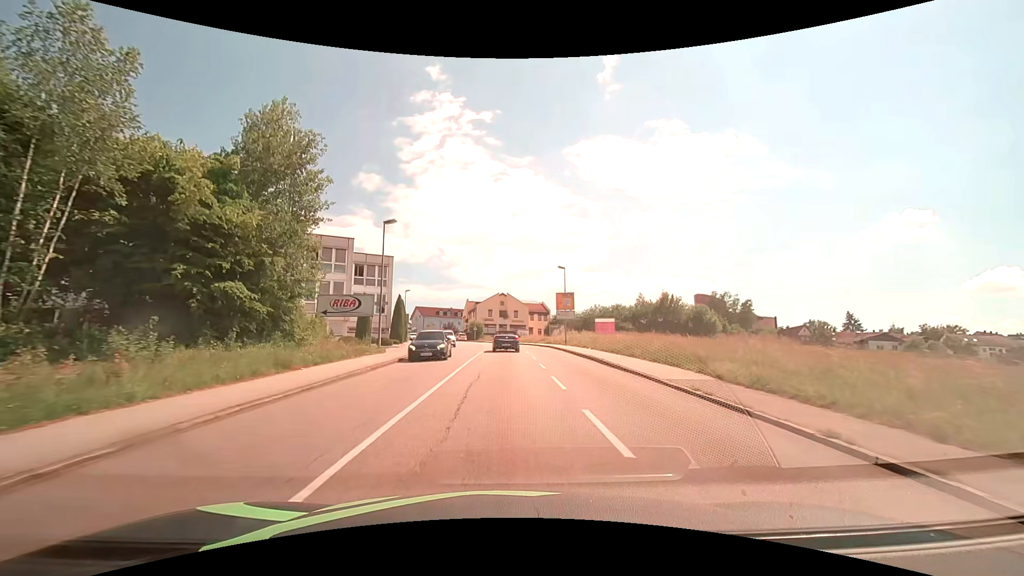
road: tertiary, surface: asphalt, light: Day
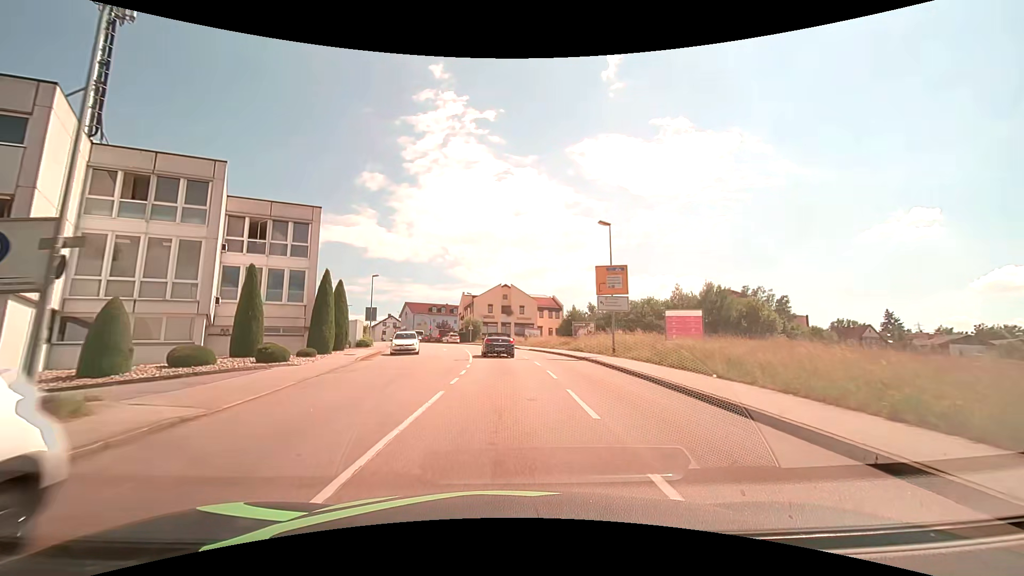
(0.0, +21.5) m; 0°
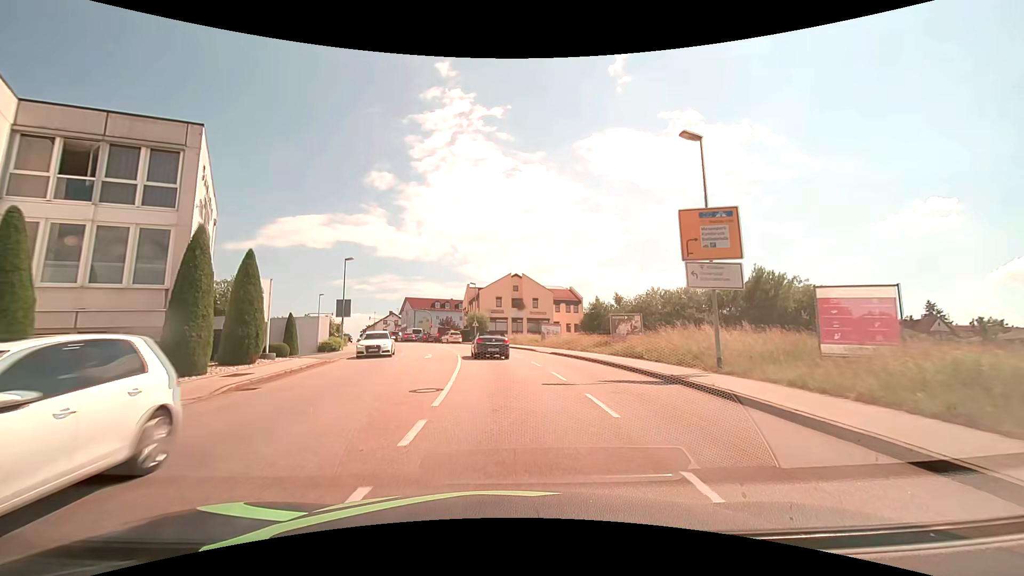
(-0.1, +13.2) m; -1°
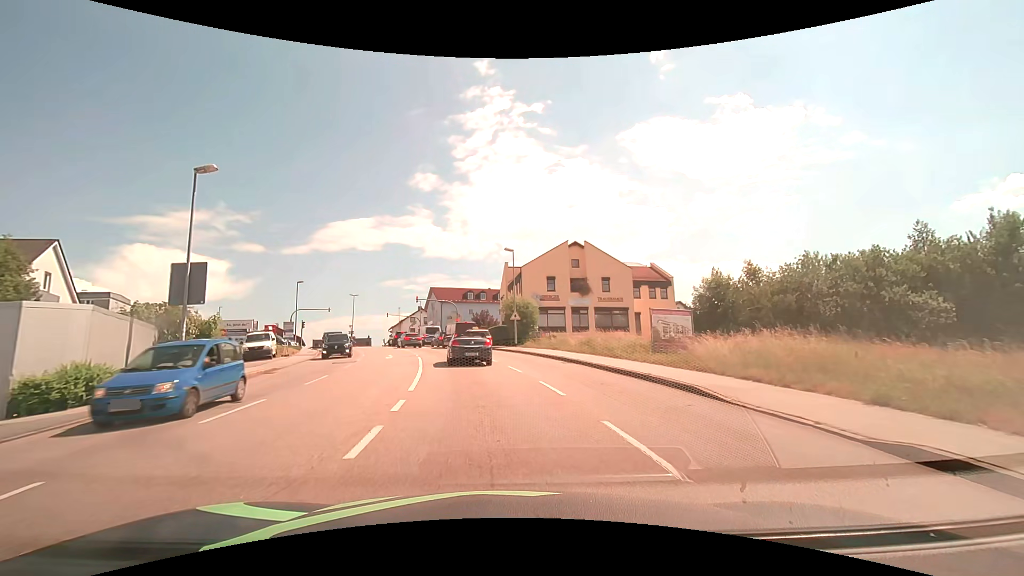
(-1.0, +26.9) m; -5°
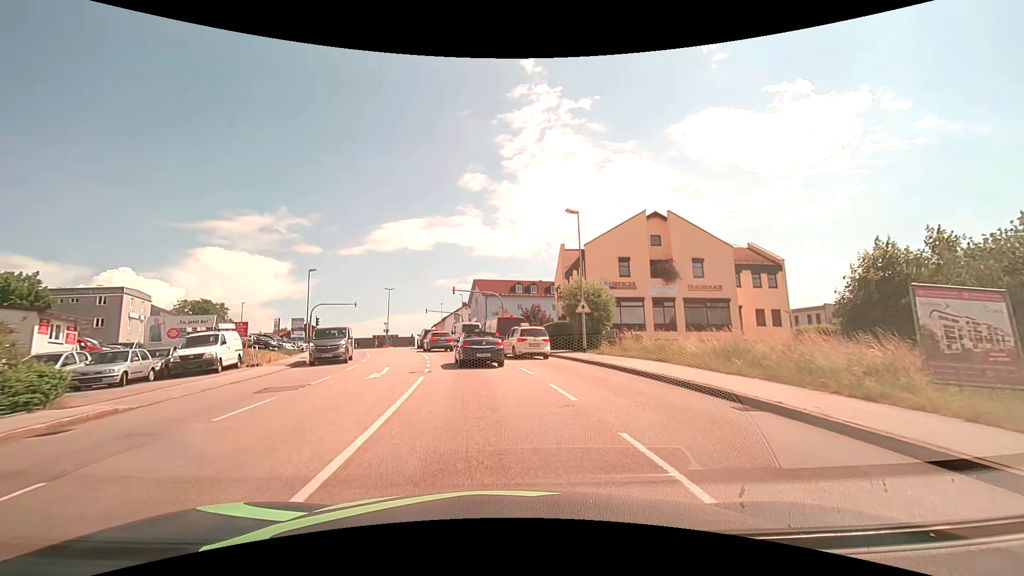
(-0.6, +12.7) m; -6°
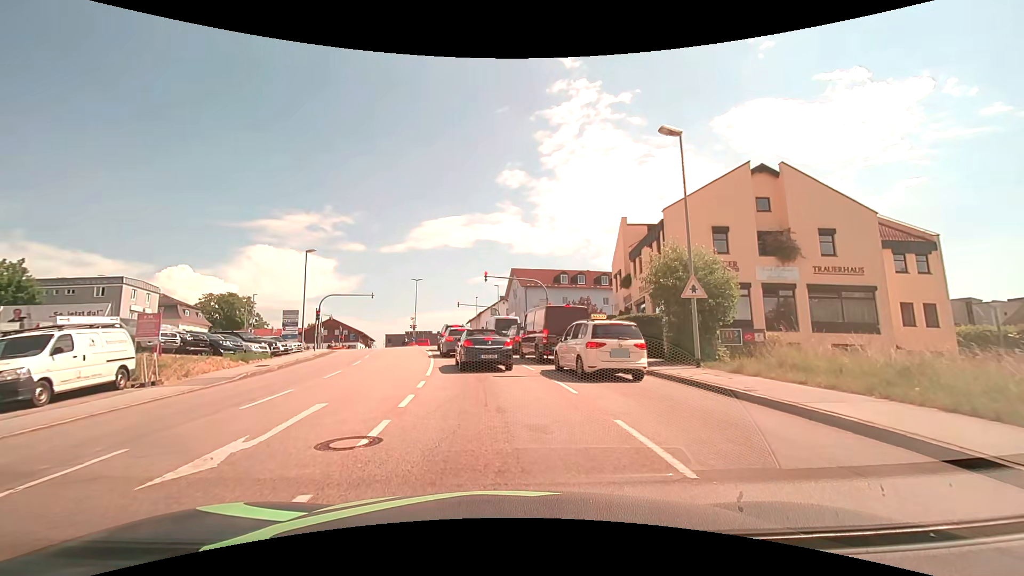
(-0.4, +10.9) m; -5°
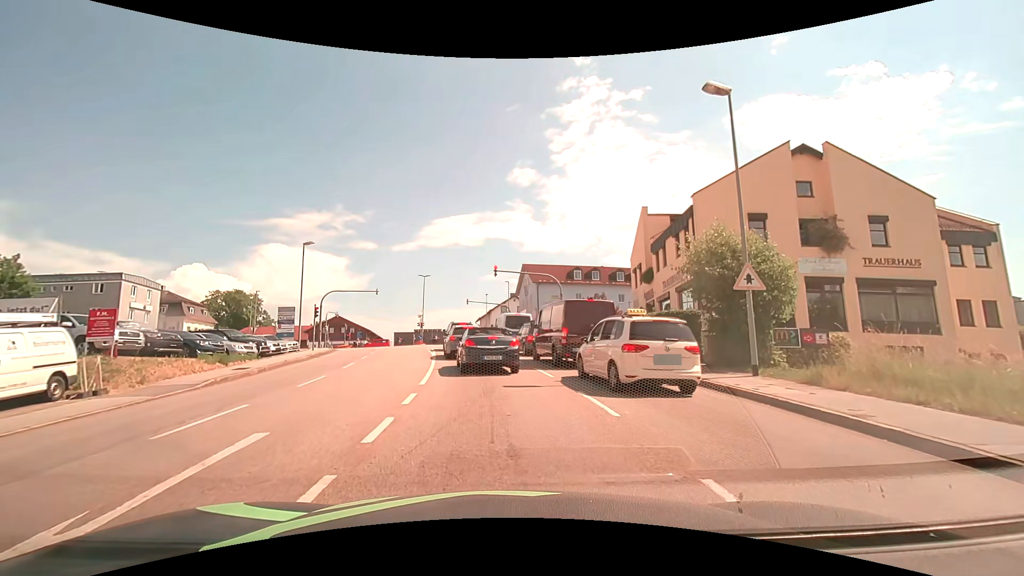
(0.0, +2.8) m; -1°
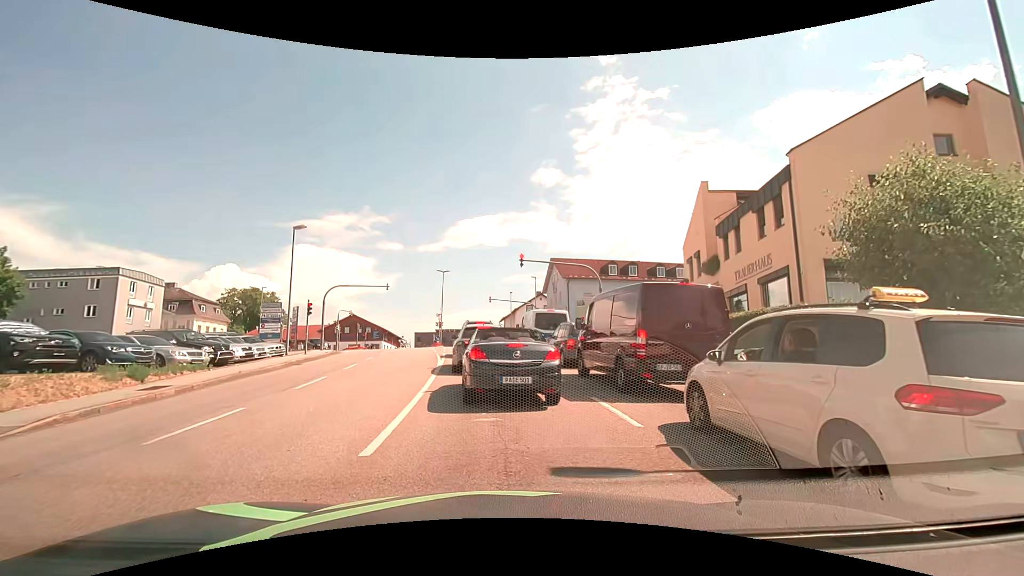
(-0.2, +6.4) m; -3°
